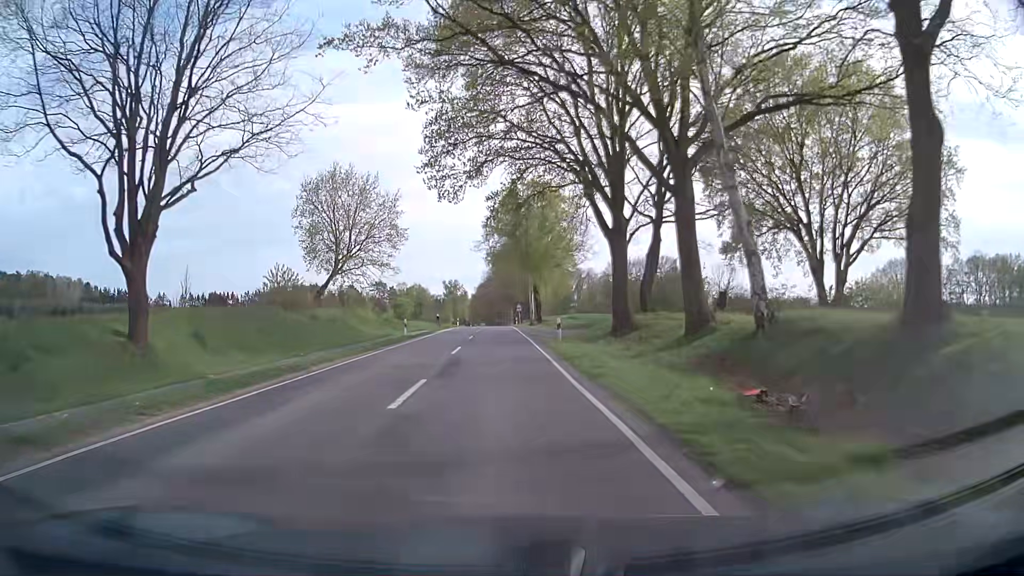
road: secondary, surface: asphalt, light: Day
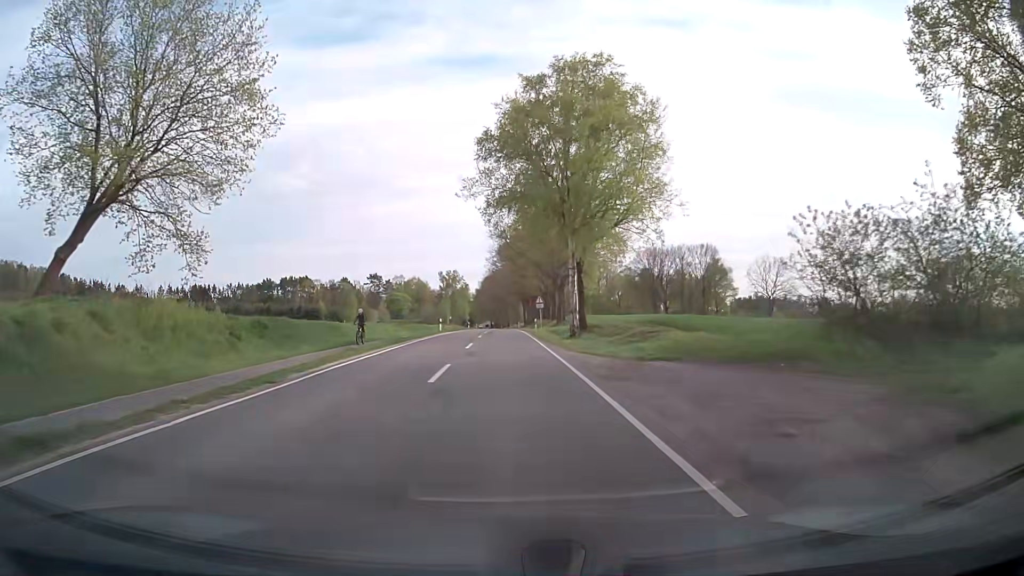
(-0.9, +33.5) m; -1°
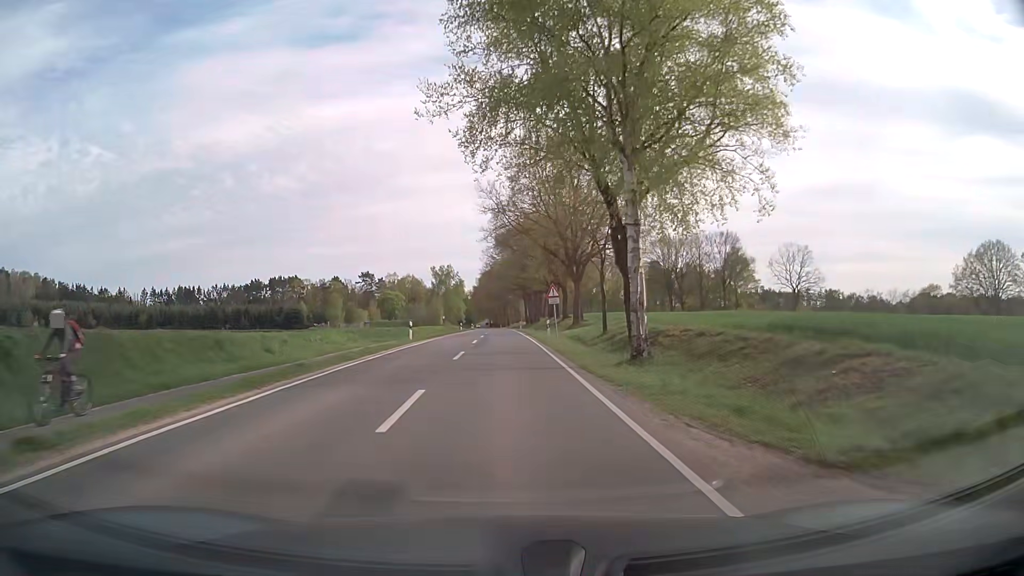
(0.0, +16.7) m; 0°
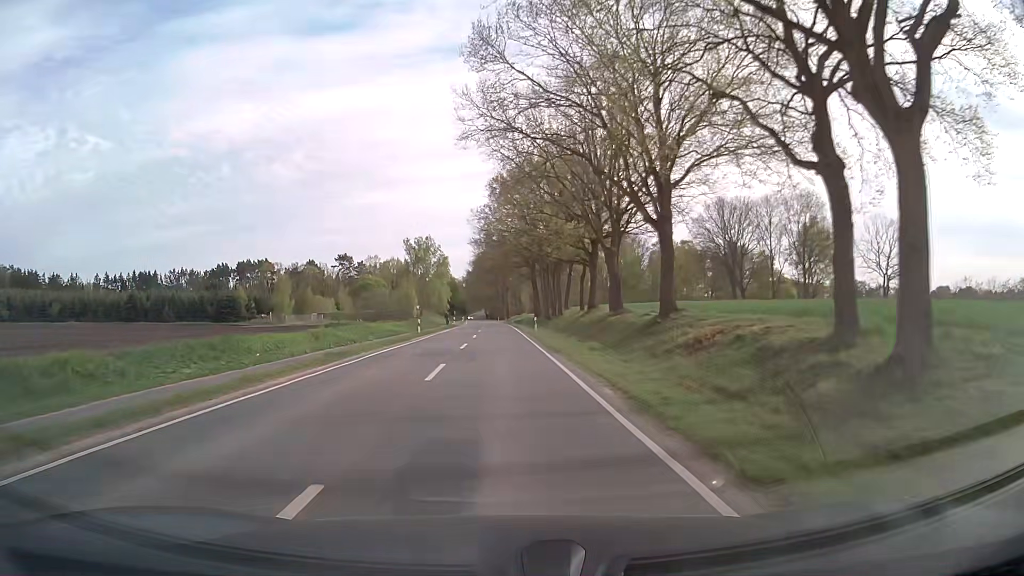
(-0.2, +42.7) m; 0°
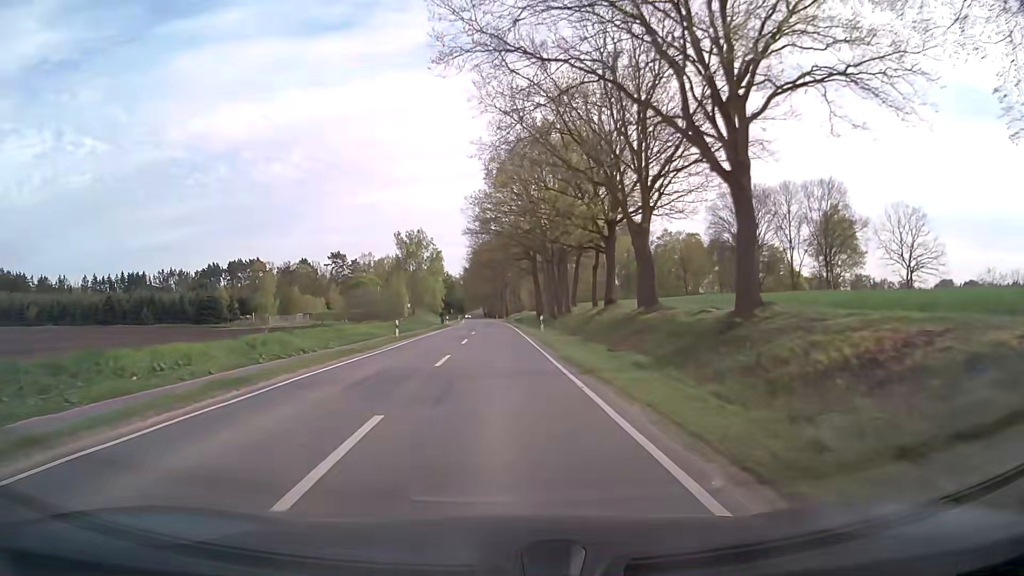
(0.0, +8.8) m; 0°
(0, +10) (0, +20) (0, +30) (-1, +40) (-1, +50) (-1, +60) (-1, +70) (-1, +80) (-2, +90) (-2, +100) m
